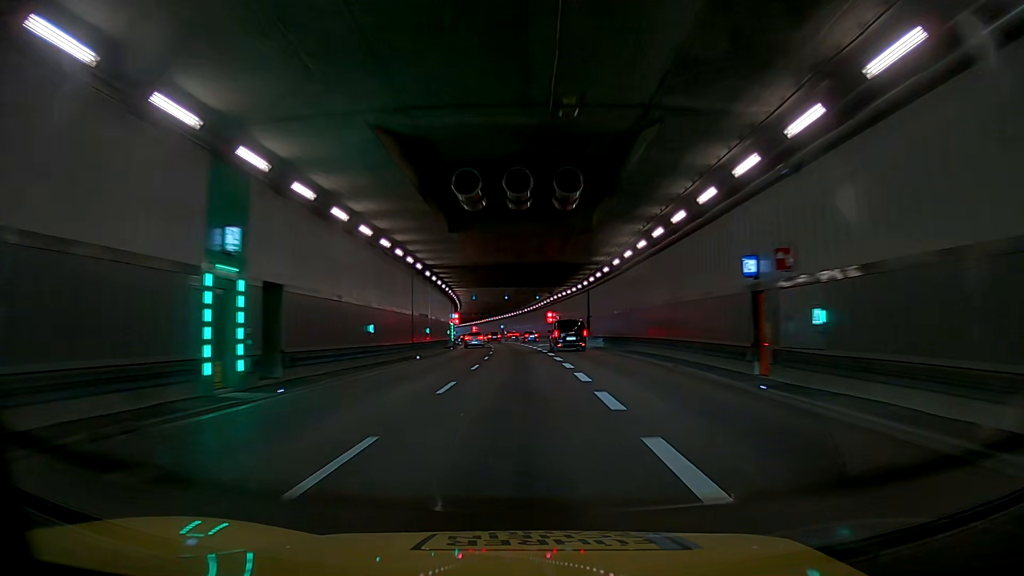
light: Day
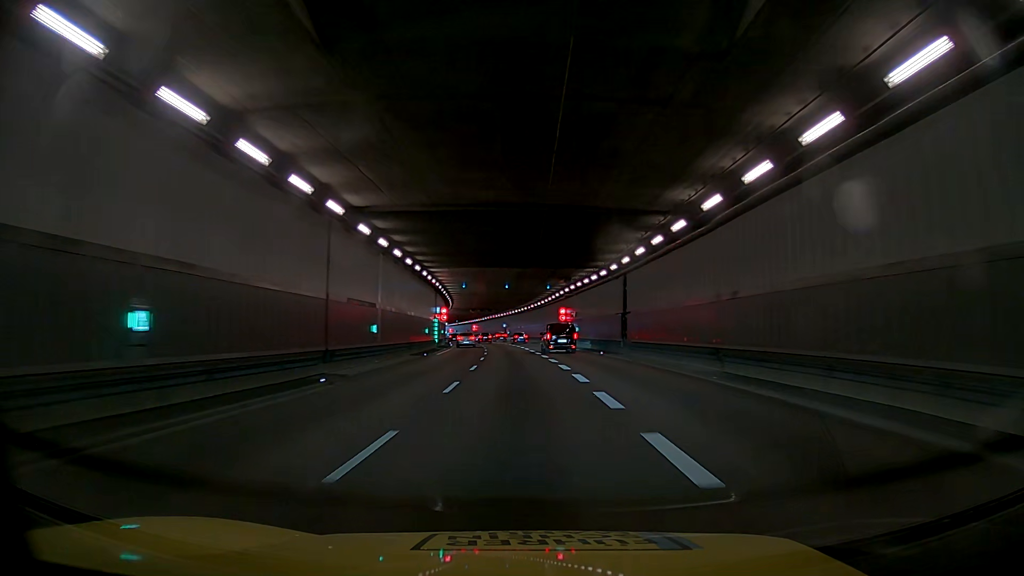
(0.0, +17.3) m; 0°
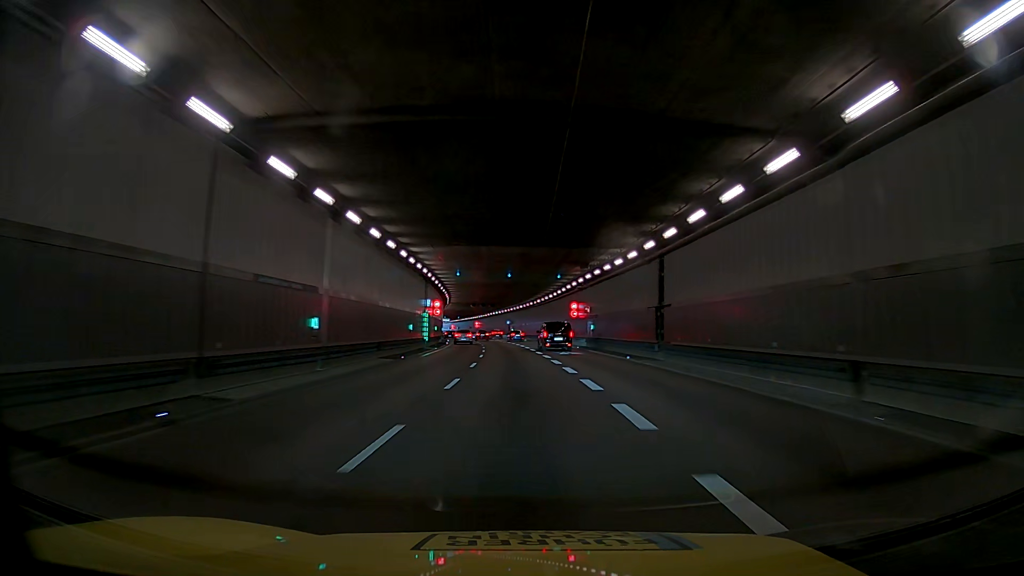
(0.0, +8.7) m; 0°
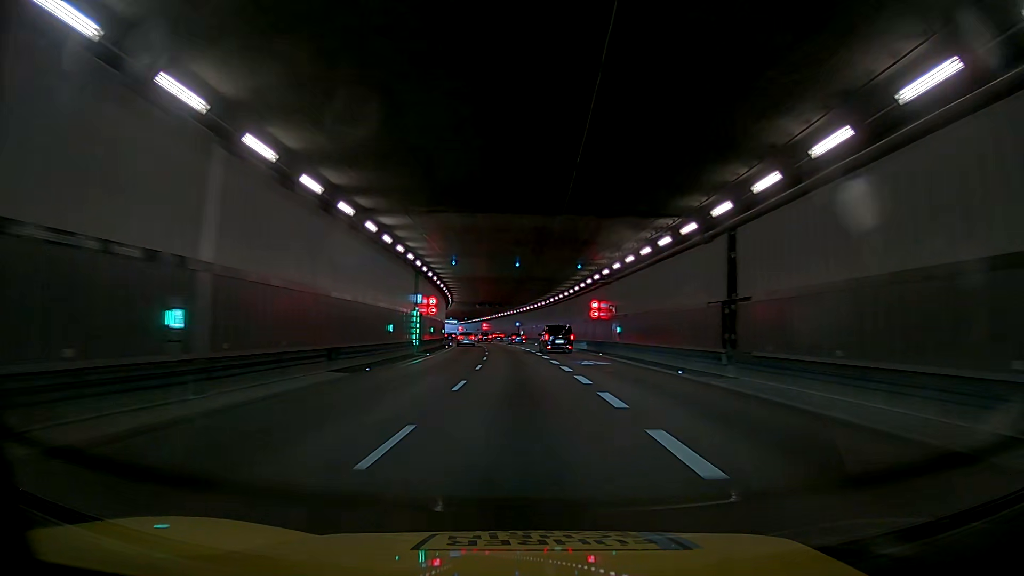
(0.0, +8.8) m; 0°
